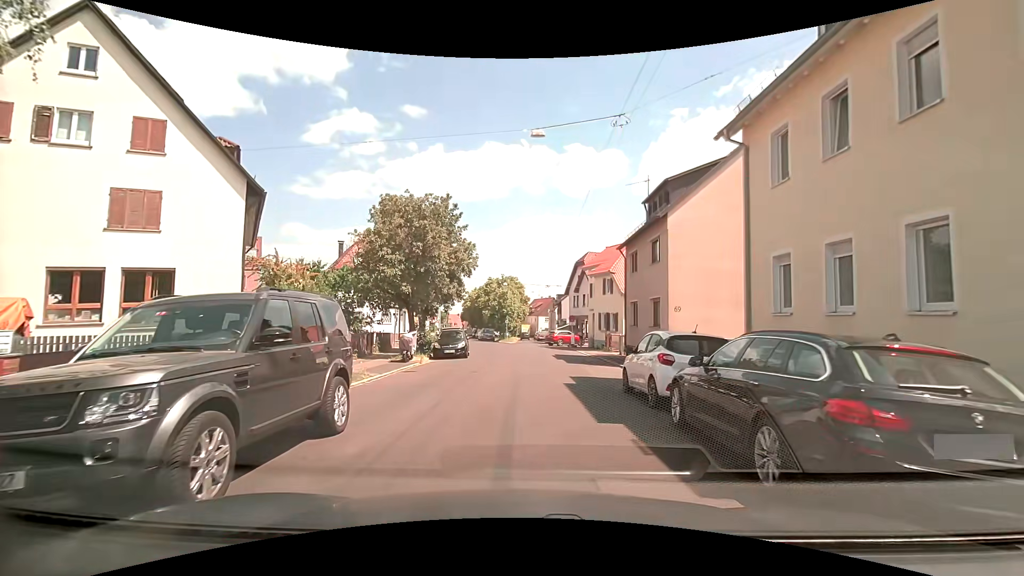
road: residential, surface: asphalt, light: Day
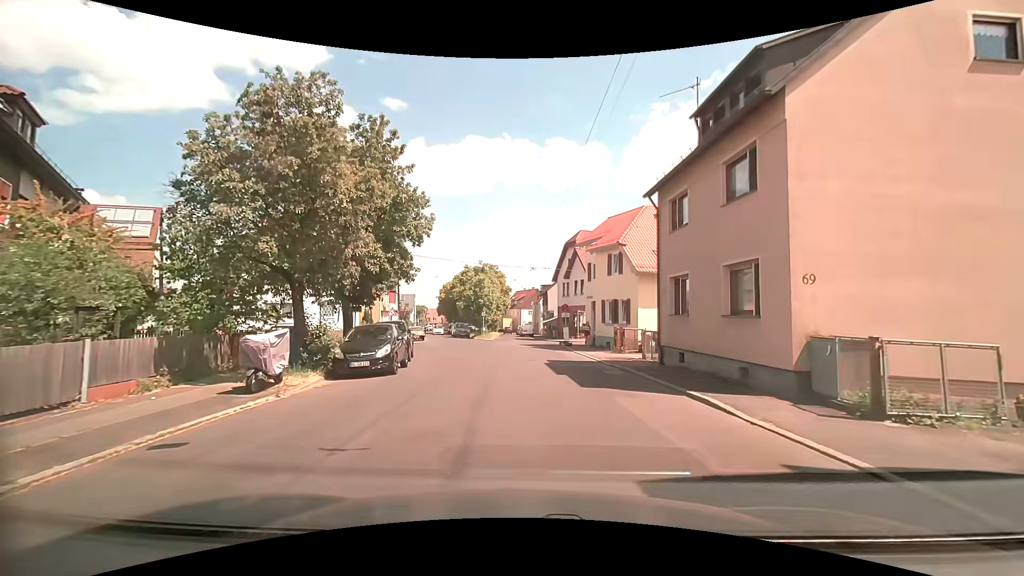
(+0.2, +11.2) m; +3°
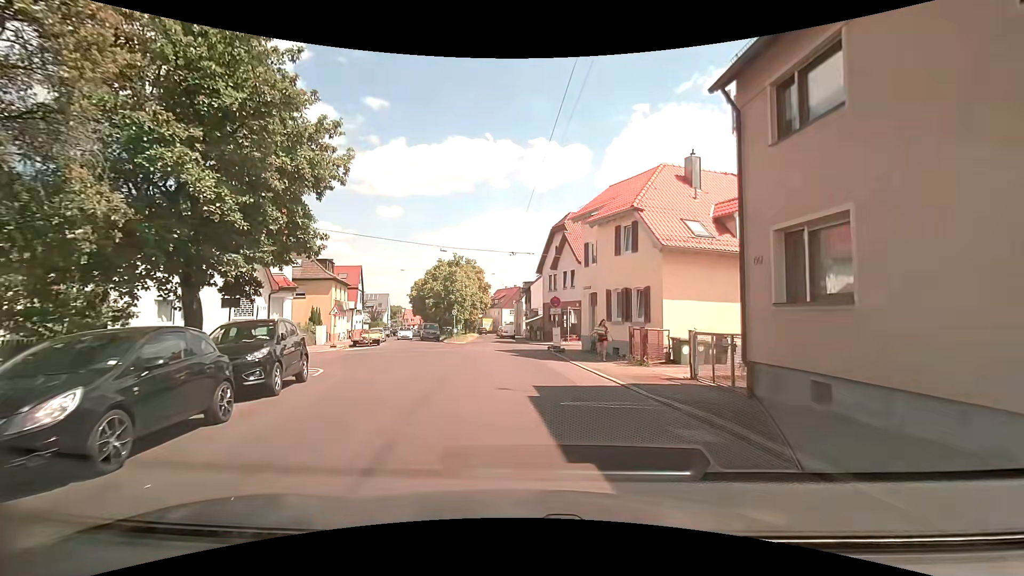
(+0.2, +9.1) m; 0°
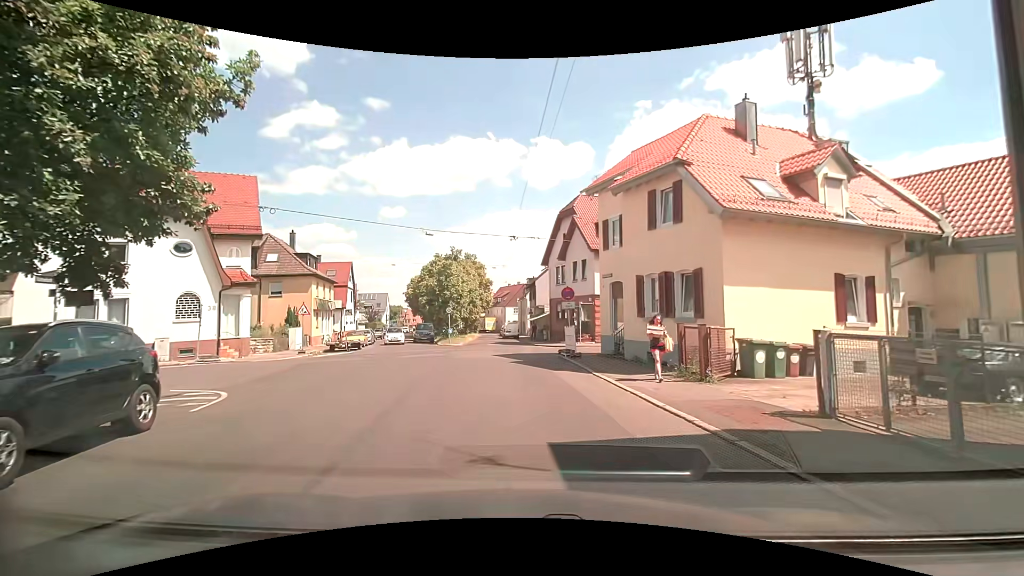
(+0.1, +5.7) m; +1°
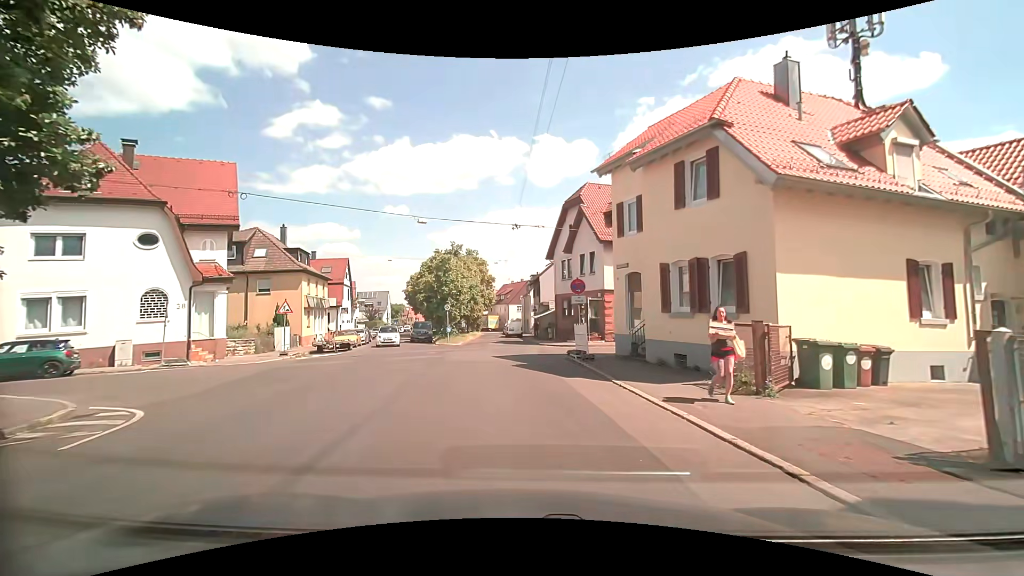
(0.0, +2.7) m; 0°
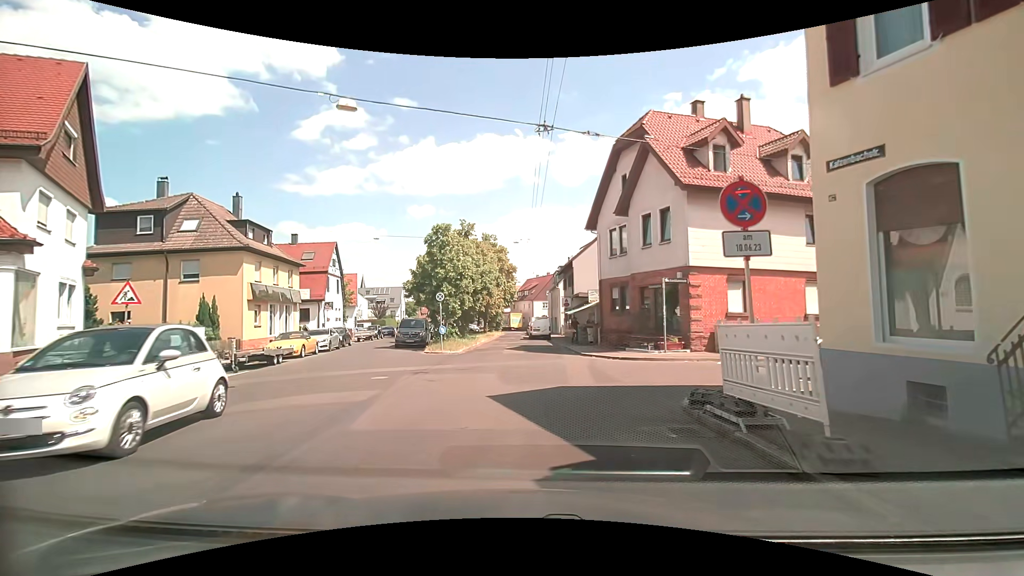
(-0.4, +12.6) m; -3°
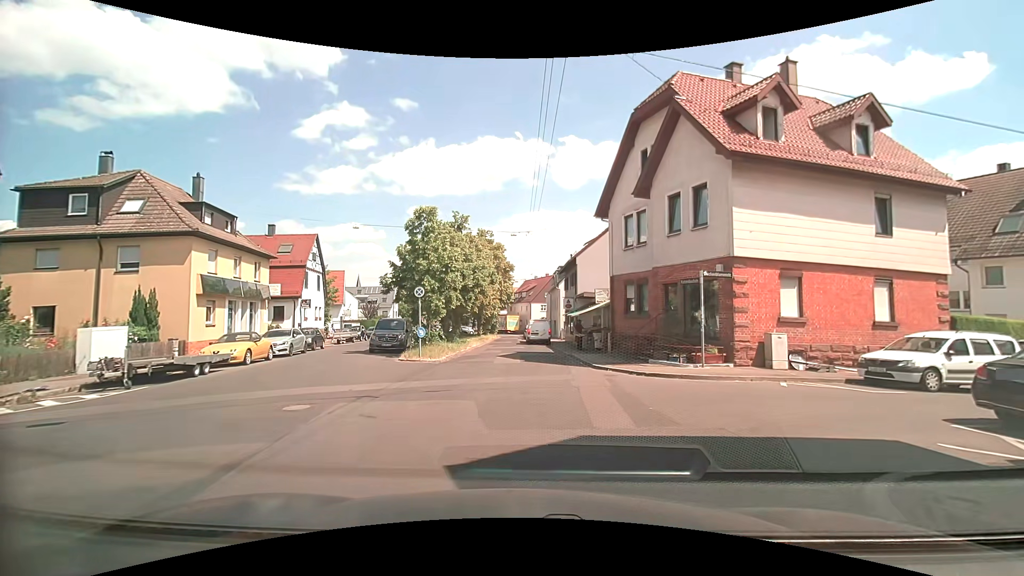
(-0.1, +4.4) m; +1°
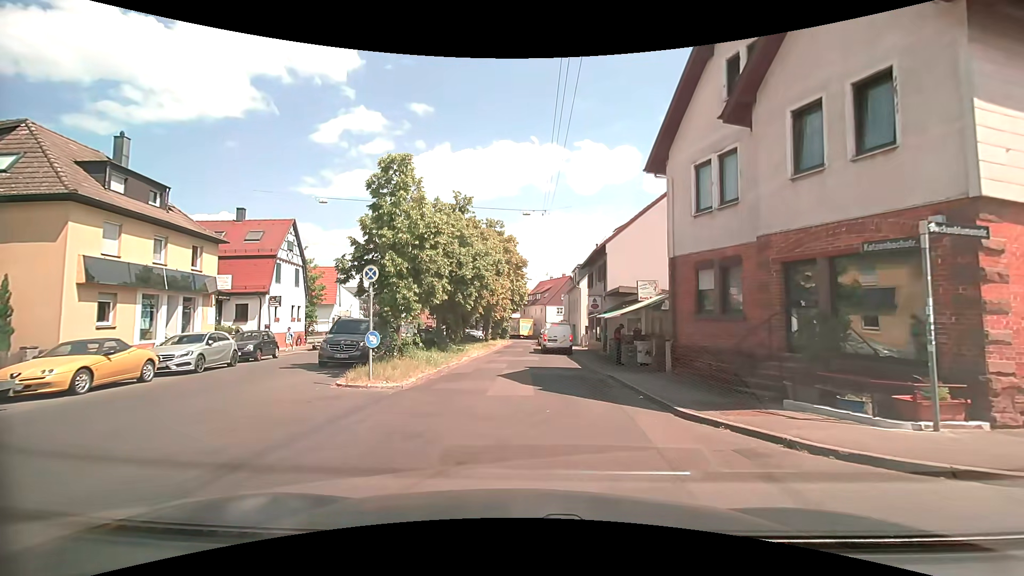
(-0.2, +8.1) m; -2°
